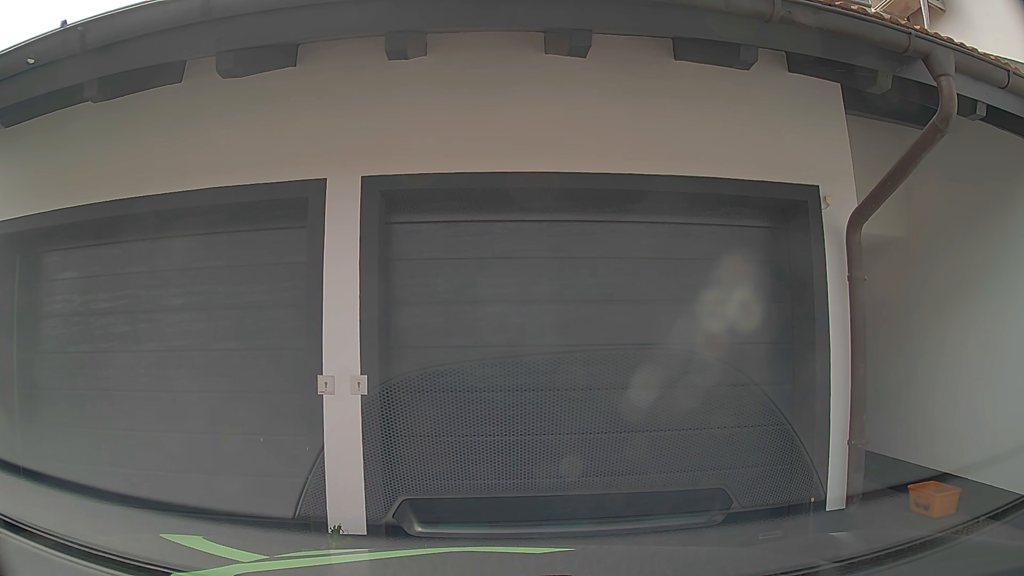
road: residential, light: Day
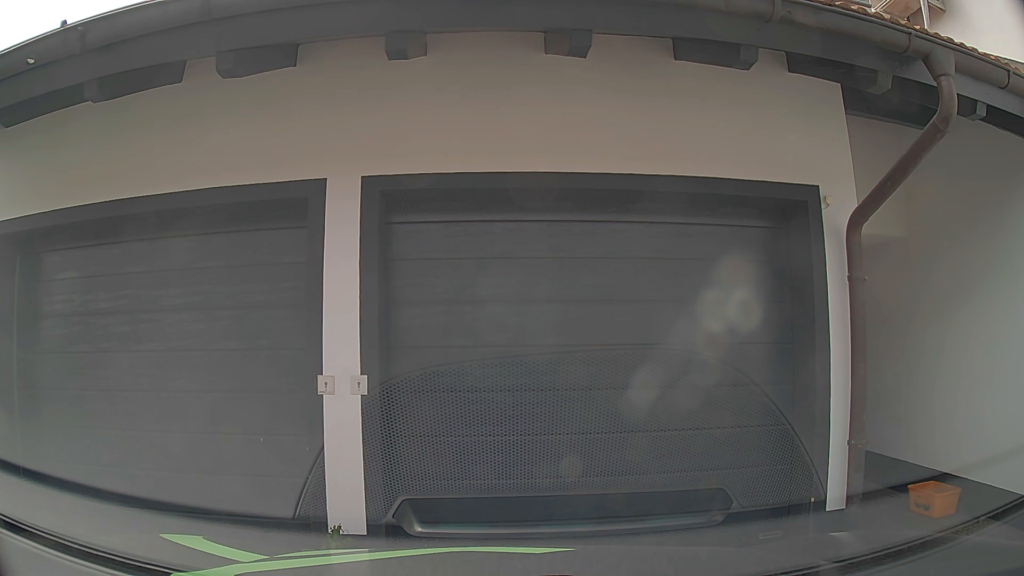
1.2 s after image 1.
(0.0, 0.0) m; 0°
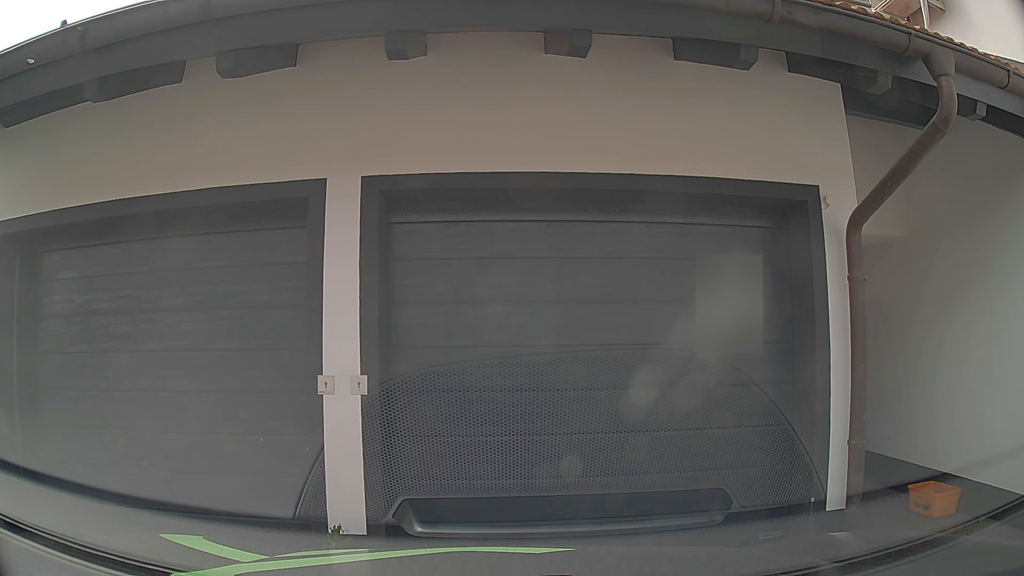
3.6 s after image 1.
(0.0, 0.0) m; 0°
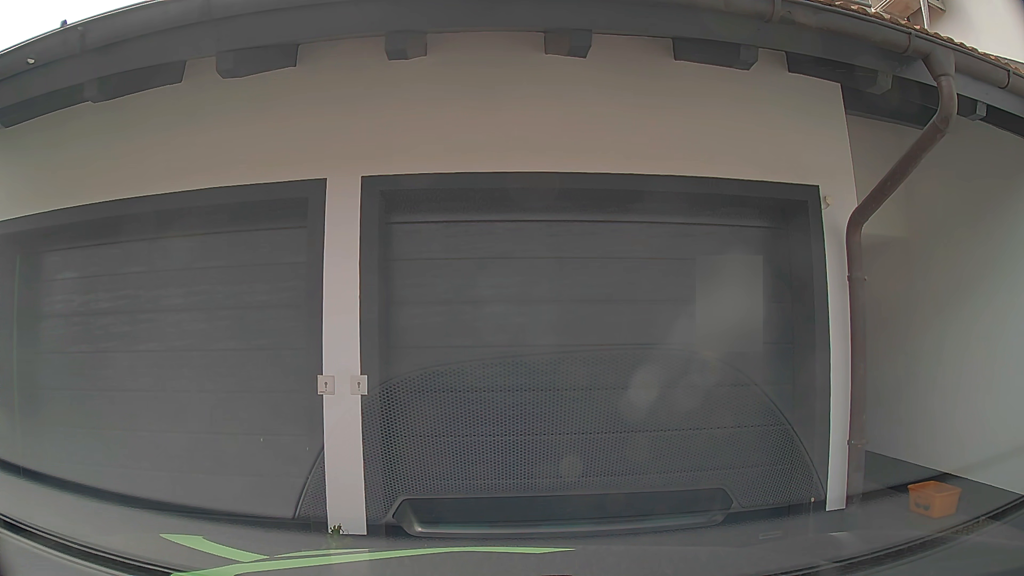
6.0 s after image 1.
(0.0, 0.0) m; 0°
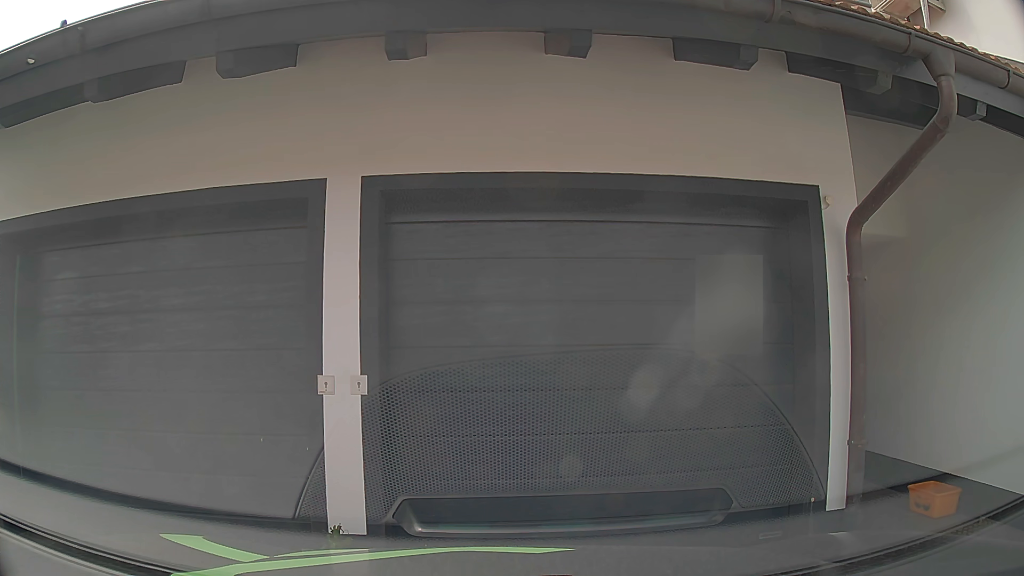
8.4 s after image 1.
(0.0, 0.0) m; 0°
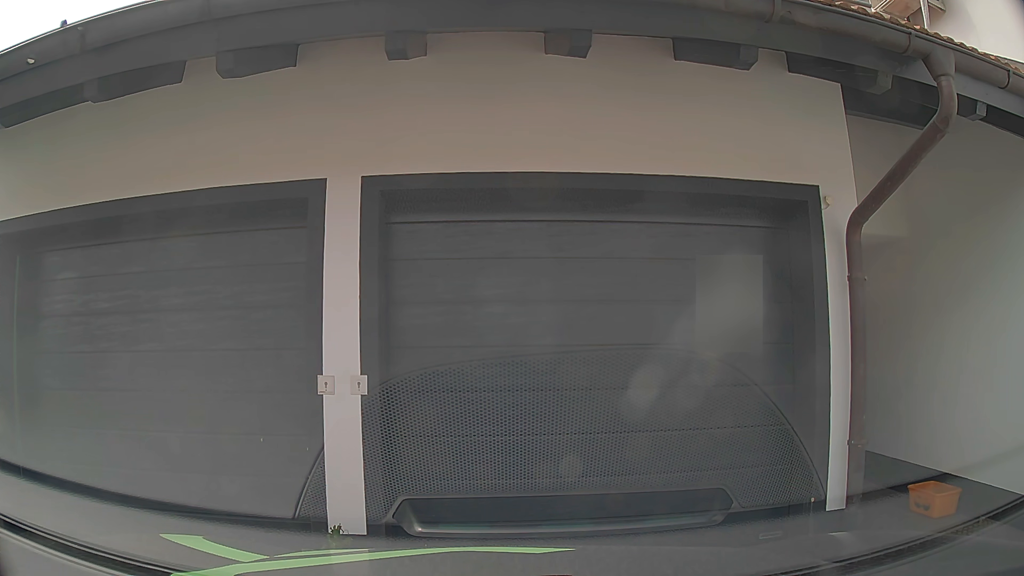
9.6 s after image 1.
(0.0, 0.0) m; 0°
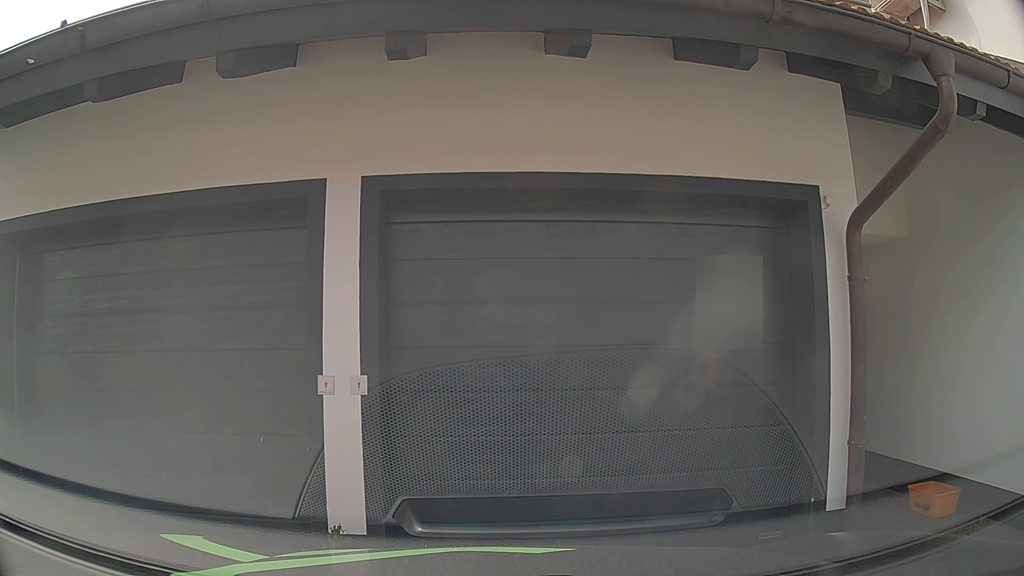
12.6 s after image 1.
(0.0, 0.0) m; 0°
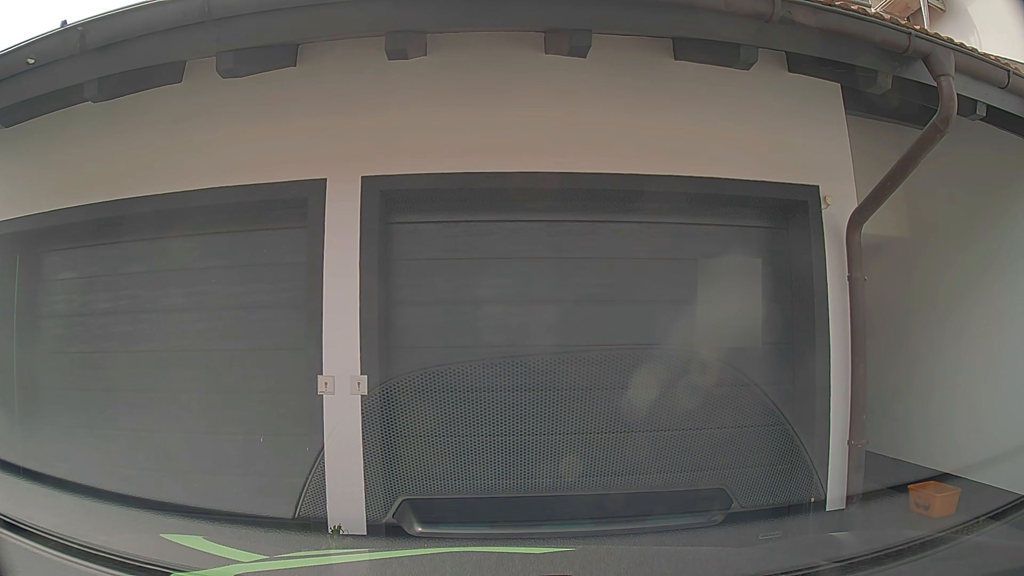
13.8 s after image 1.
(0.0, 0.0) m; 0°
